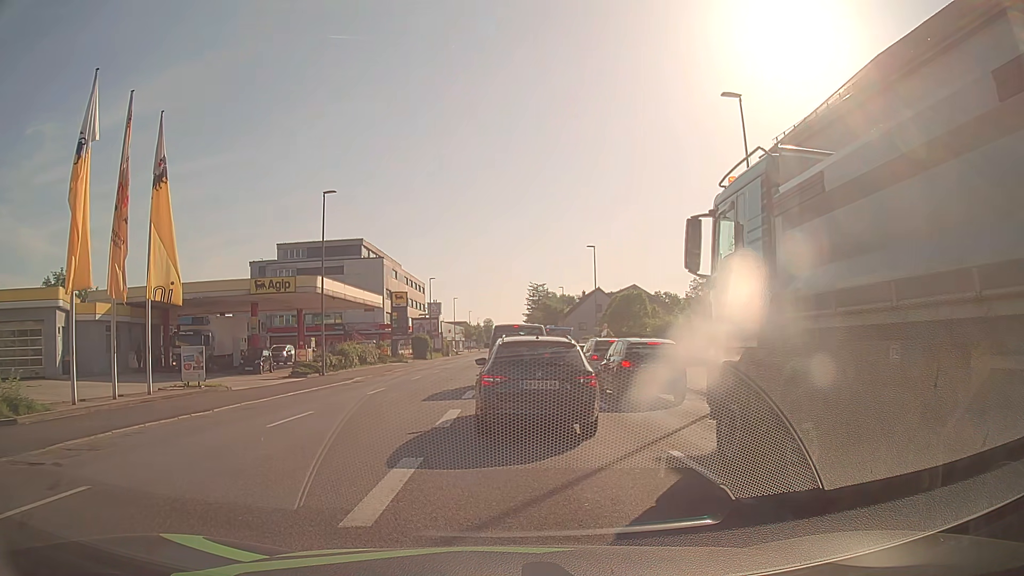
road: tertiary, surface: asphalt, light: Day
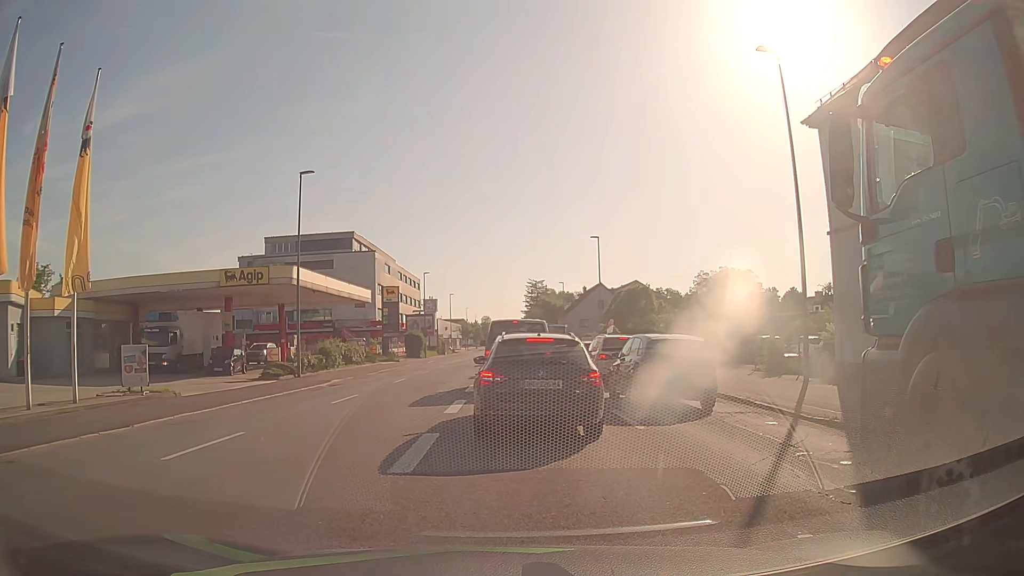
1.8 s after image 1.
(+0.1, +4.2) m; +2°
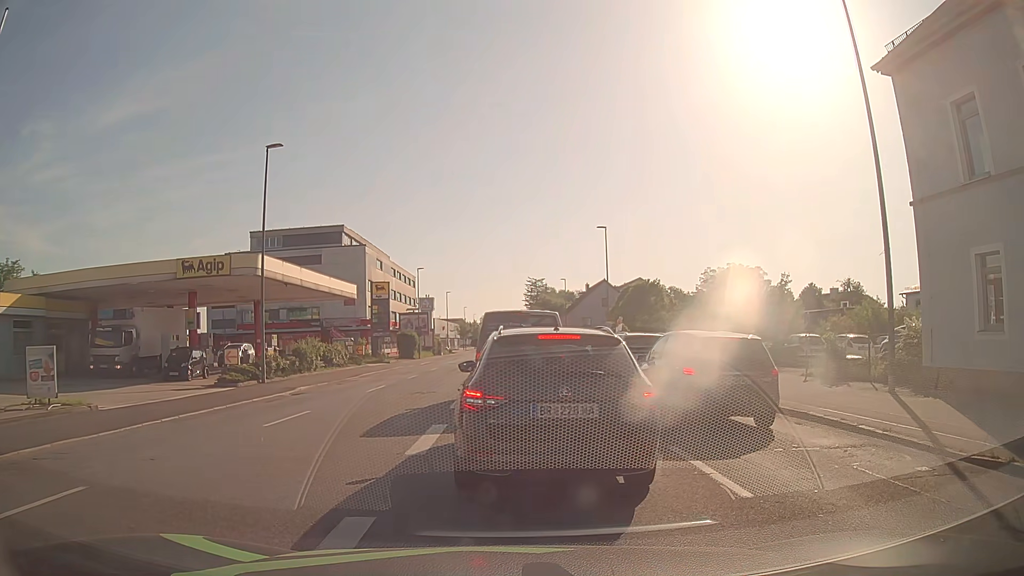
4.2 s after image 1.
(0.0, +4.8) m; -1°
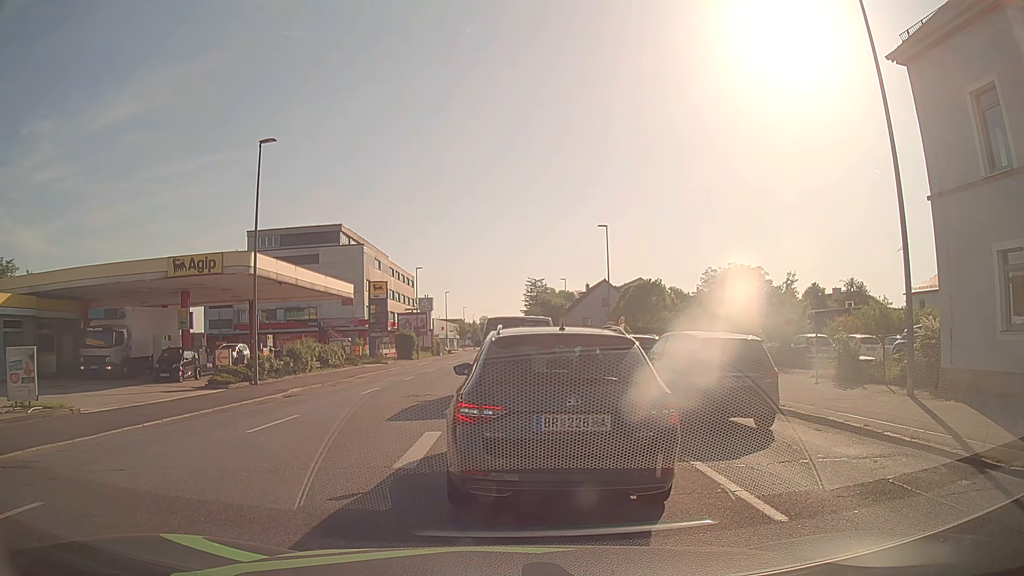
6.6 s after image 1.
(0.0, +0.8) m; 0°
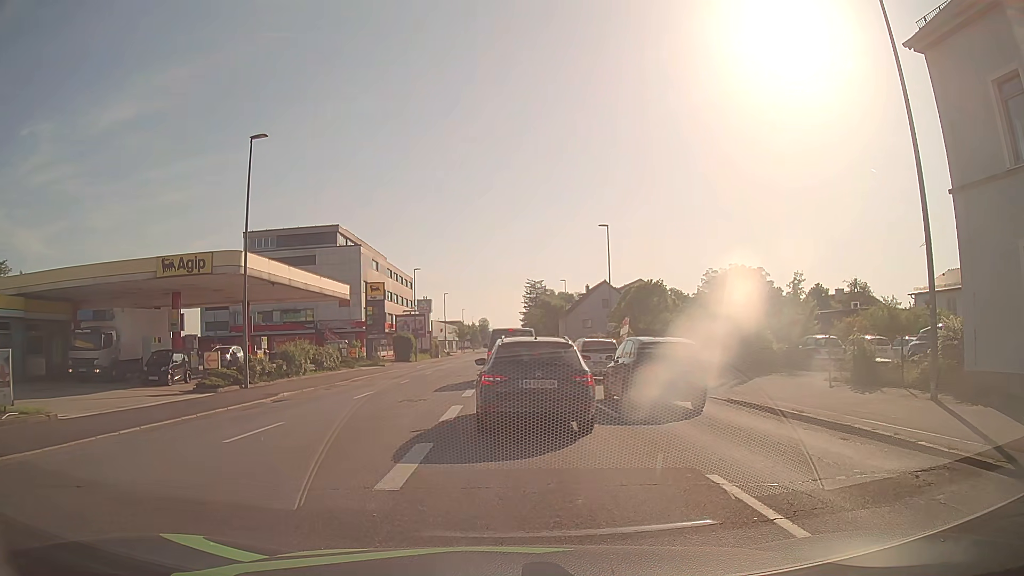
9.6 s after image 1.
(0.0, +1.0) m; 0°
